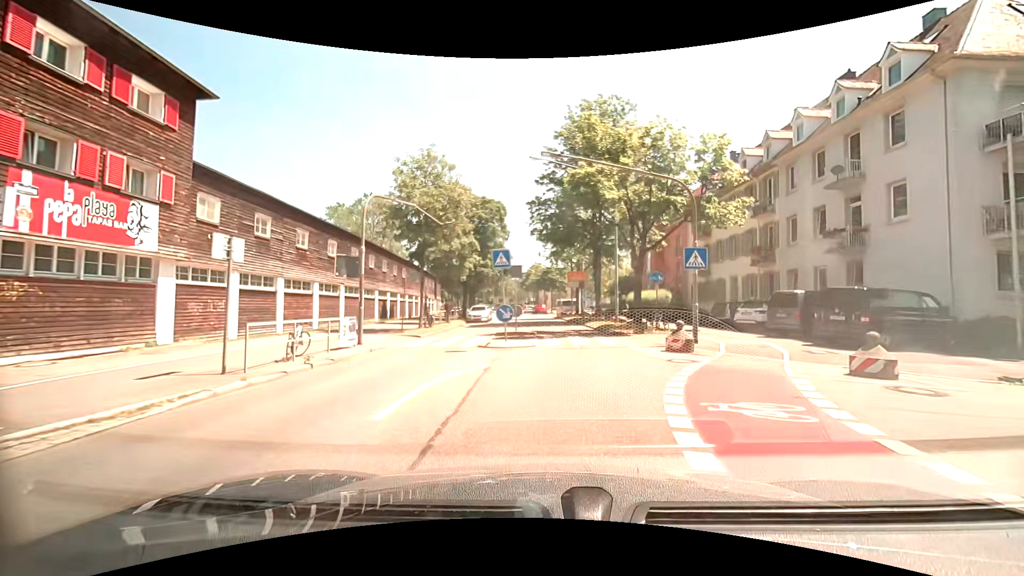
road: secondary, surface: asphalt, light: Day
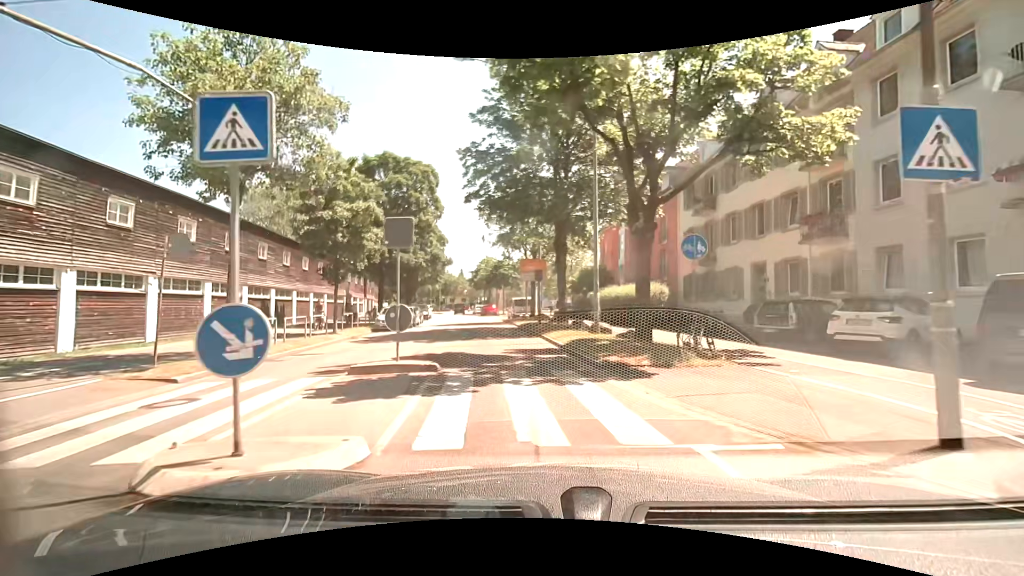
(+0.6, +12.4) m; +5°
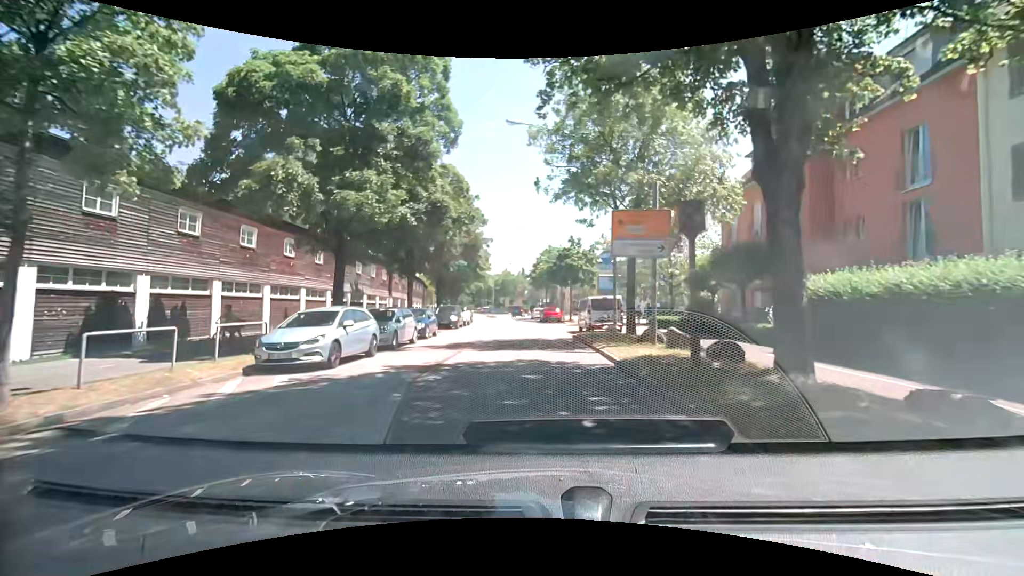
(-1.5, +18.1) m; -7°
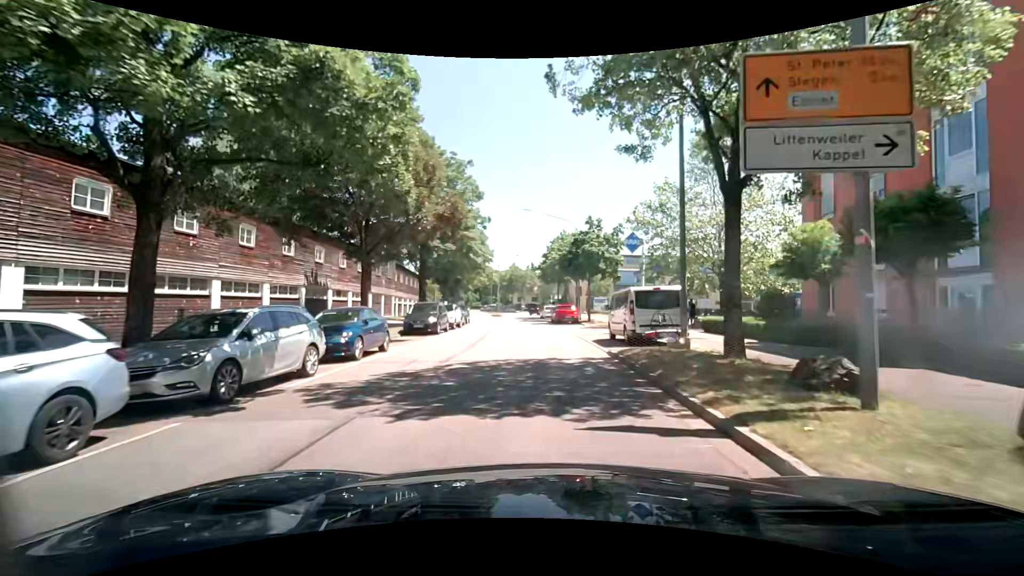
(-0.1, +9.8) m; -2°
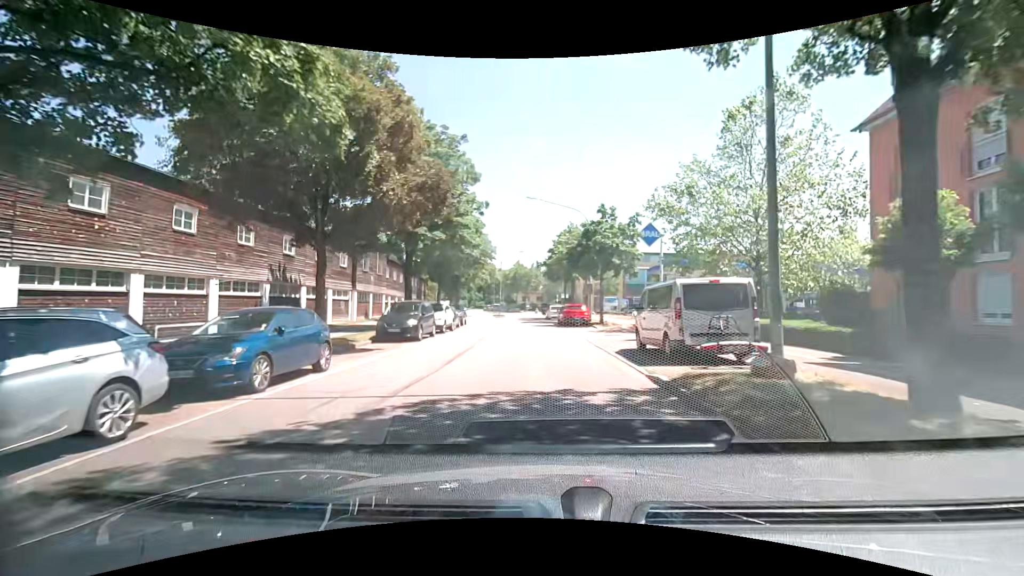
(0.0, +4.9) m; -1°
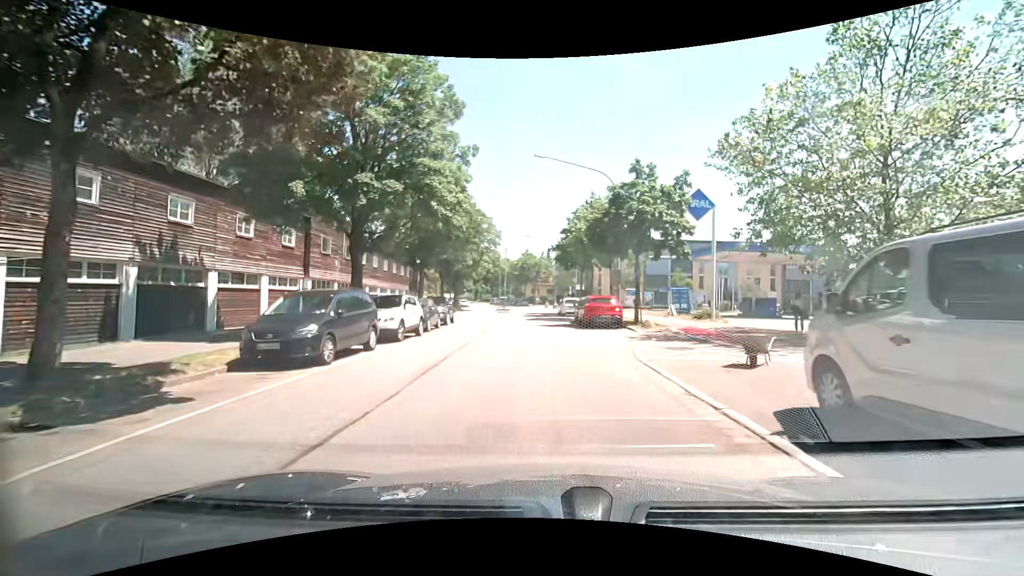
(0.0, +9.8) m; -1°
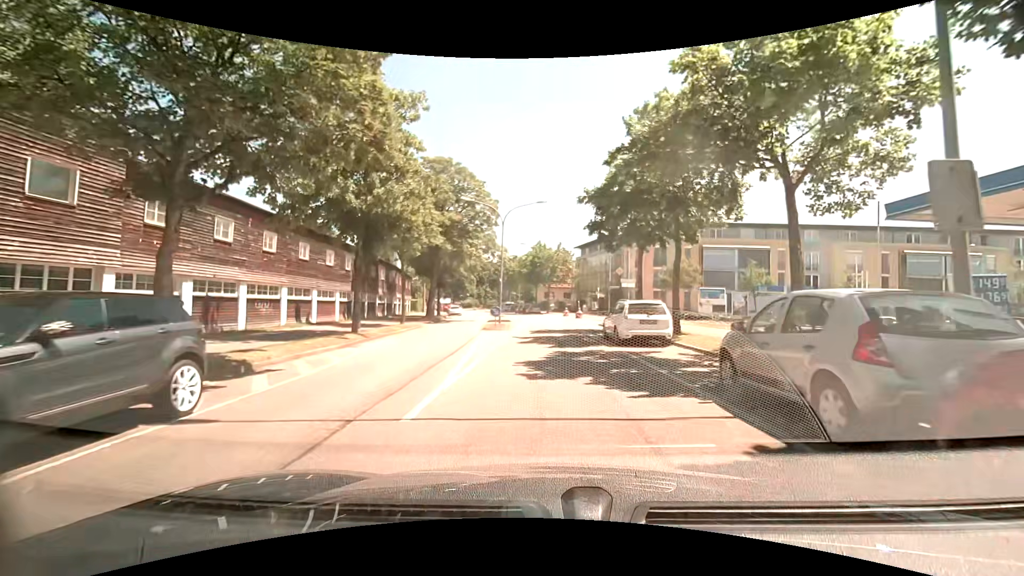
(-0.4, +23.8) m; -1°
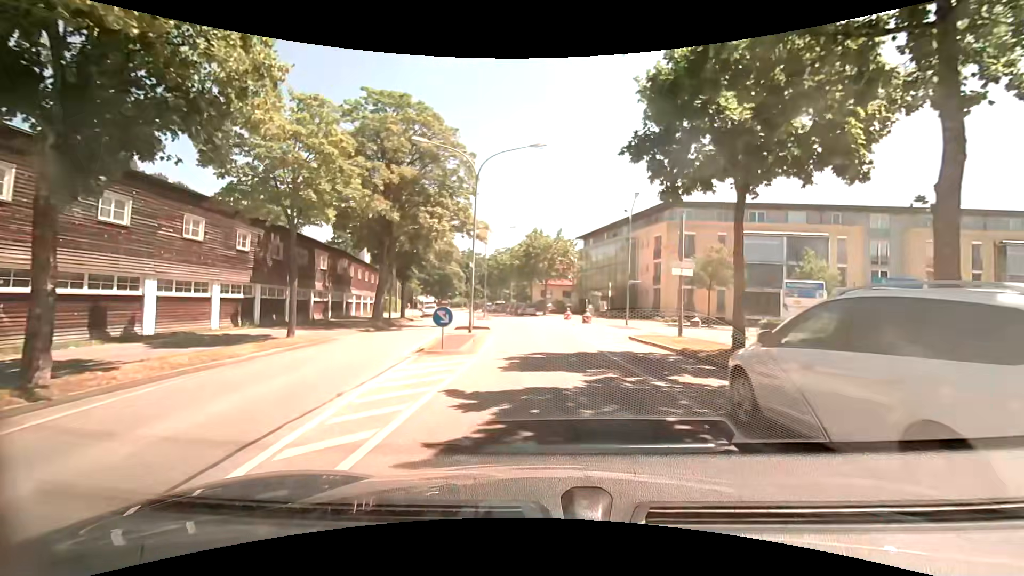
(-0.1, +13.6) m; -1°
(0, +10) (0, +20) (+1, +30) (+9, +36) (+19, +37) (+29, +37) (+39, +38) (+49, +38) (+59, +38) (+69, +37) m
